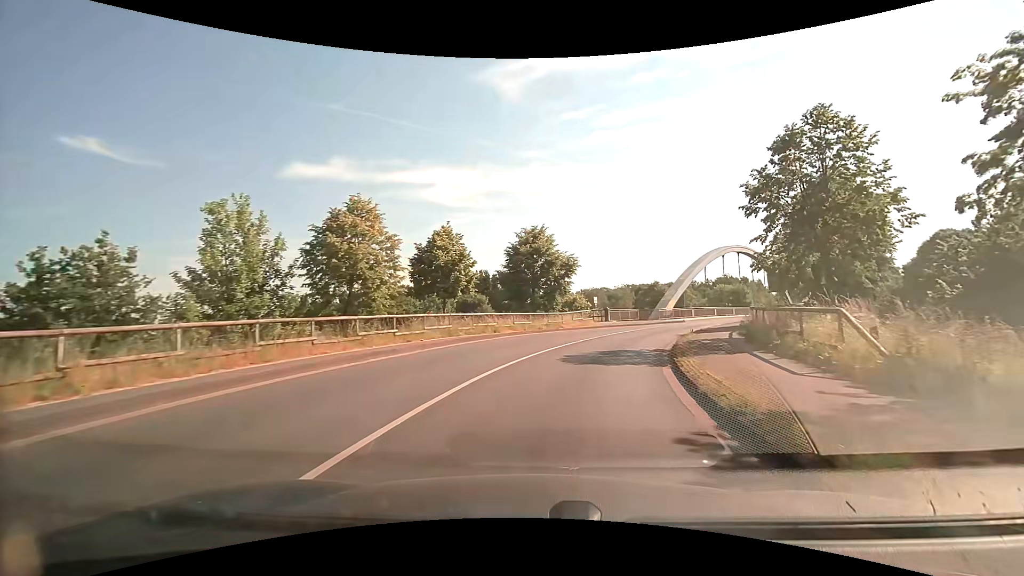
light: Day
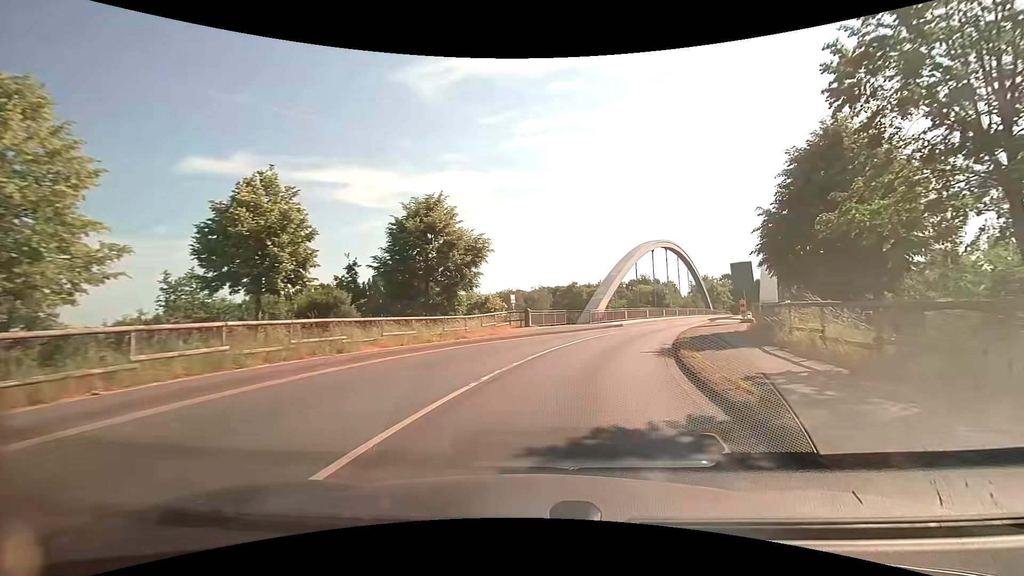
(+1.0, +12.3) m; +9°
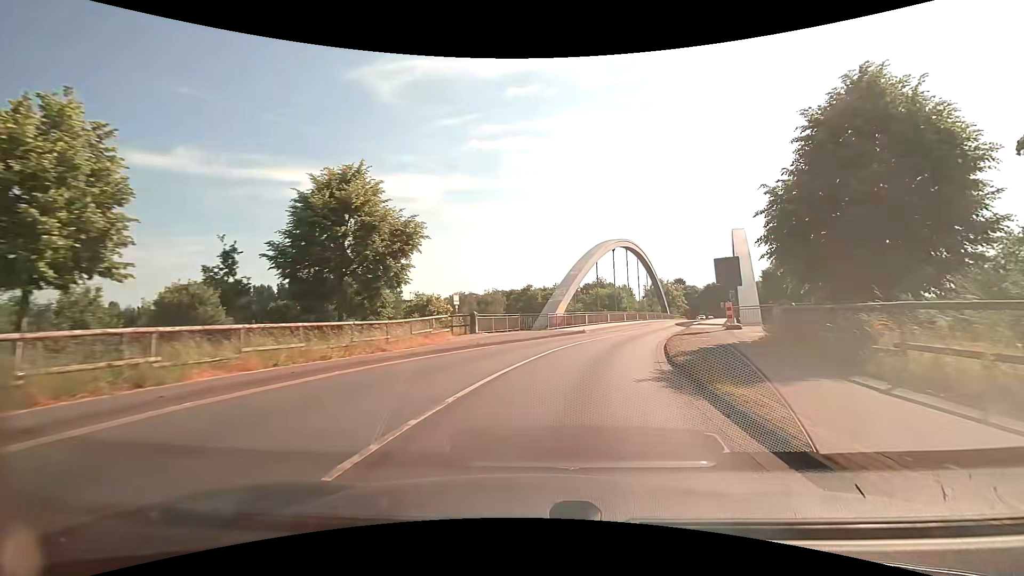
(+0.3, +6.3) m; +5°
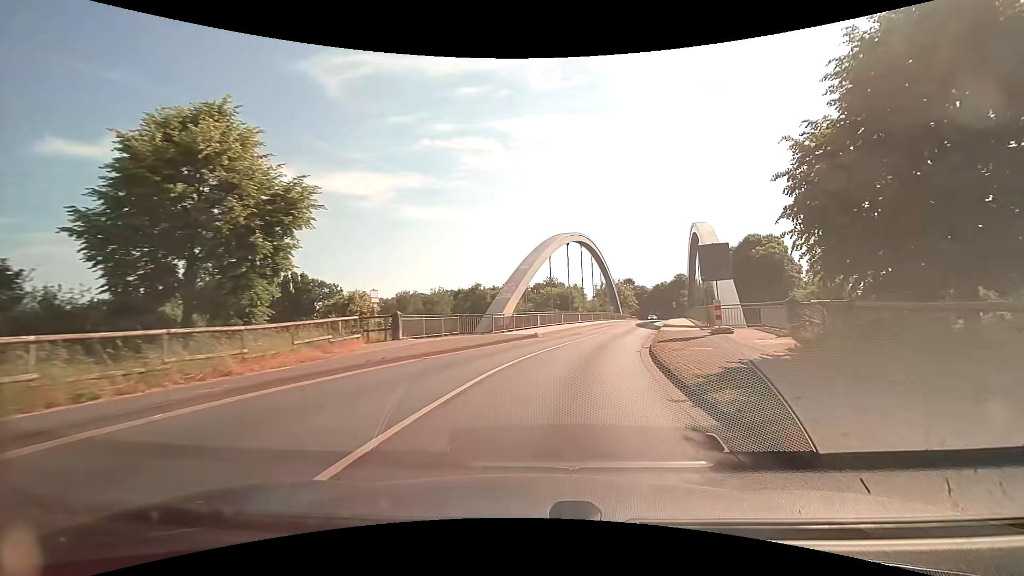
(+0.3, +6.4) m; +6°
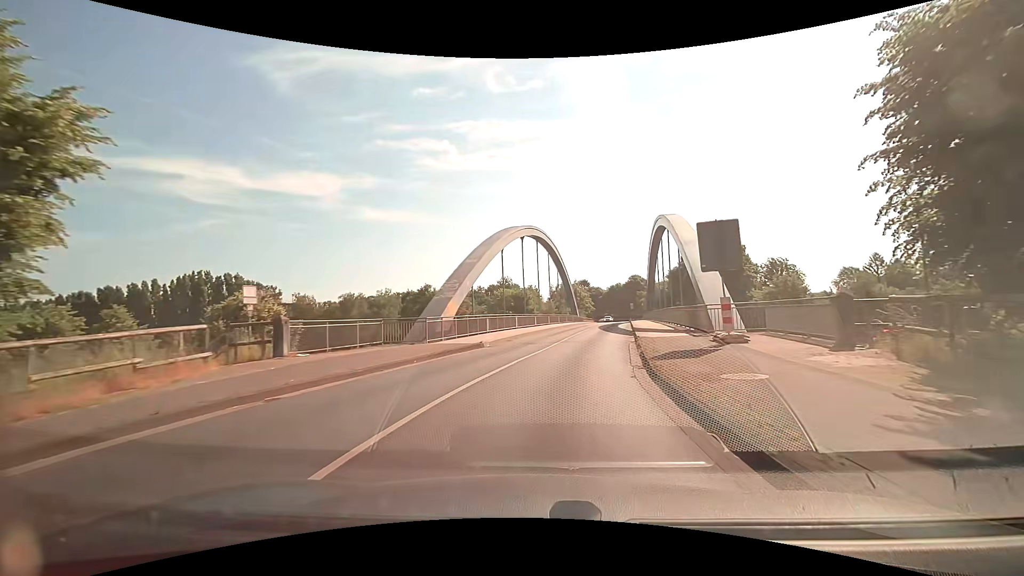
(+0.3, +6.5) m; +5°
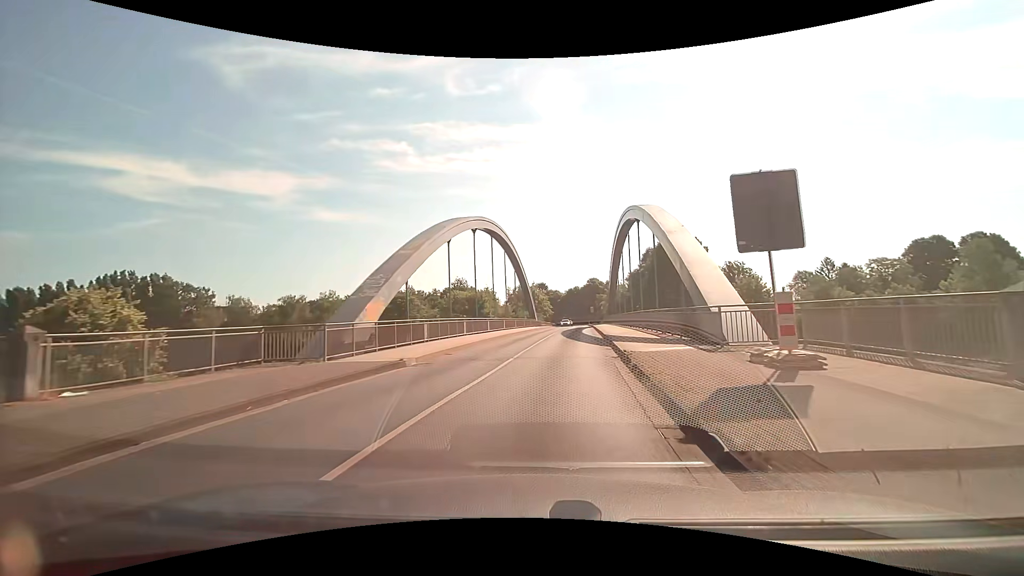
(+0.3, +6.6) m; +5°
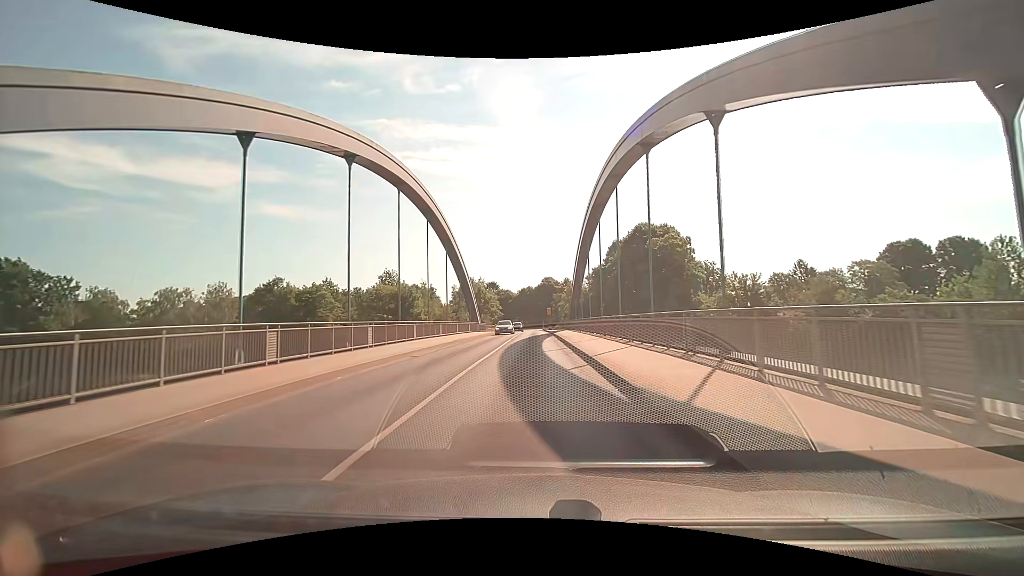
(+1.5, +20.1) m; +6°
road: secondary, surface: asphalt
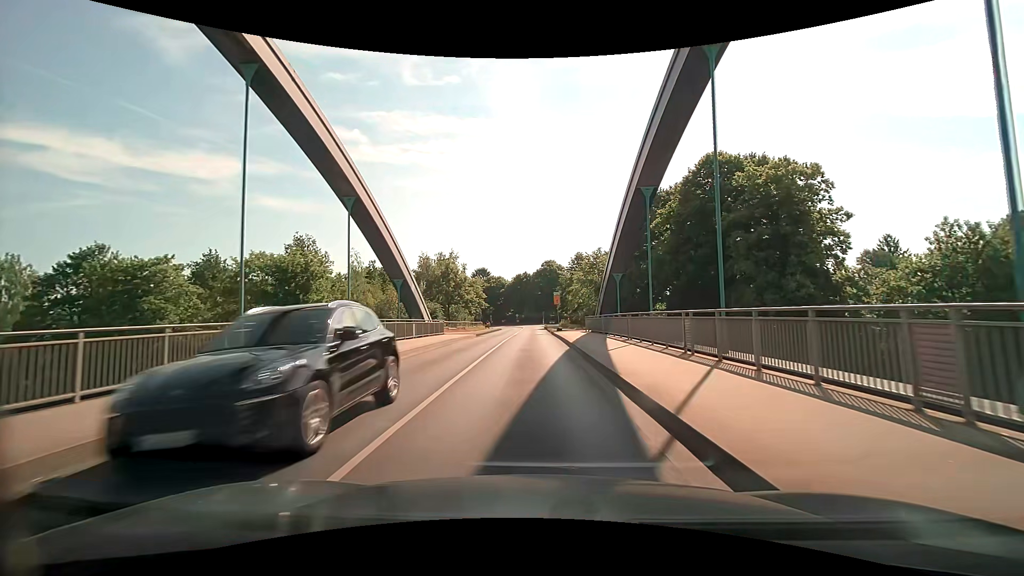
(0.0, +35.4) m; 0°
(0, +10) (0, +20) (0, +30) (0, +40) (0, +50) (0, +60) (0, +70) (0, +80) (0, +90) (0, +100) m
